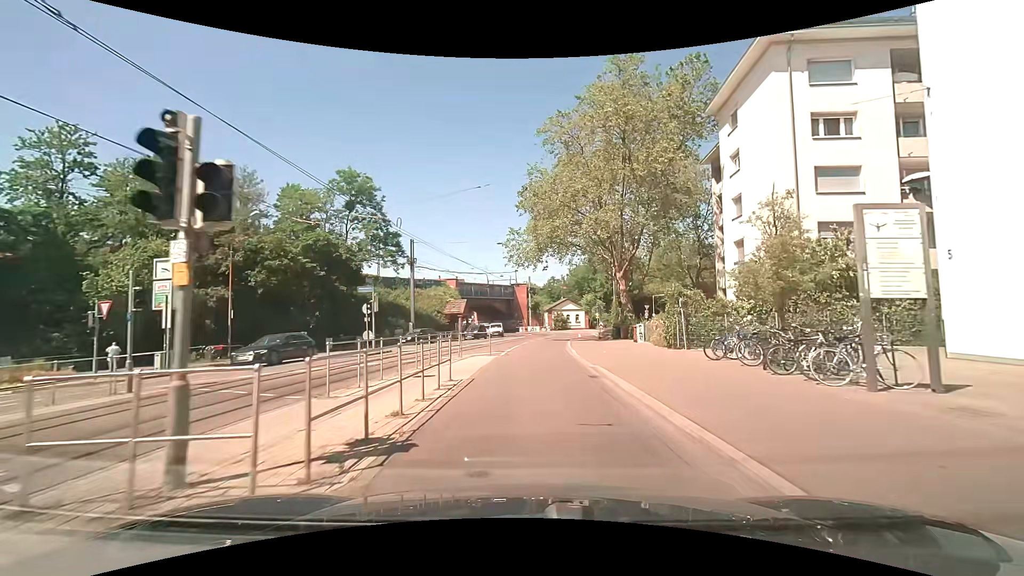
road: primary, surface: asphalt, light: Day
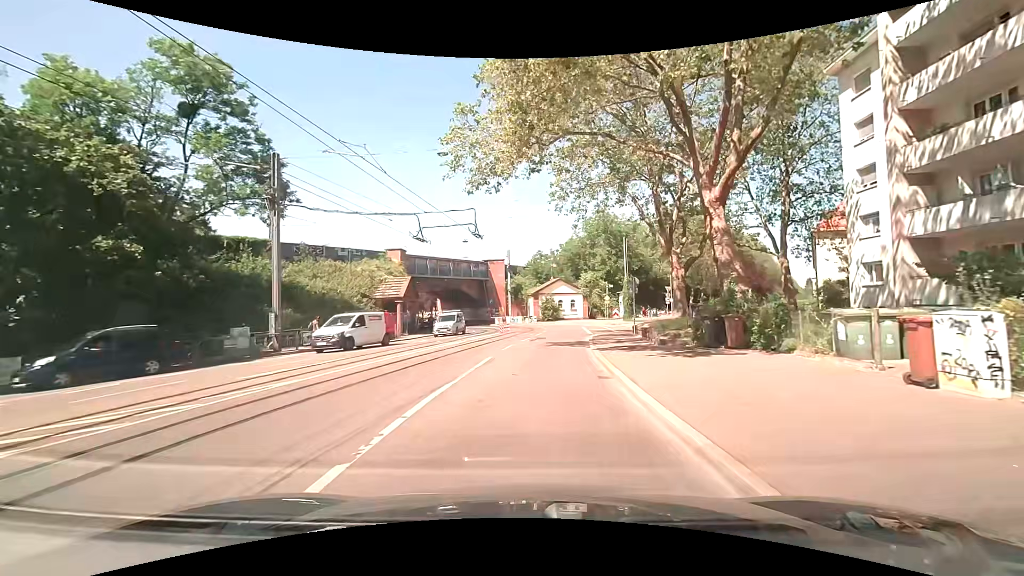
(-0.2, +23.8) m; 0°
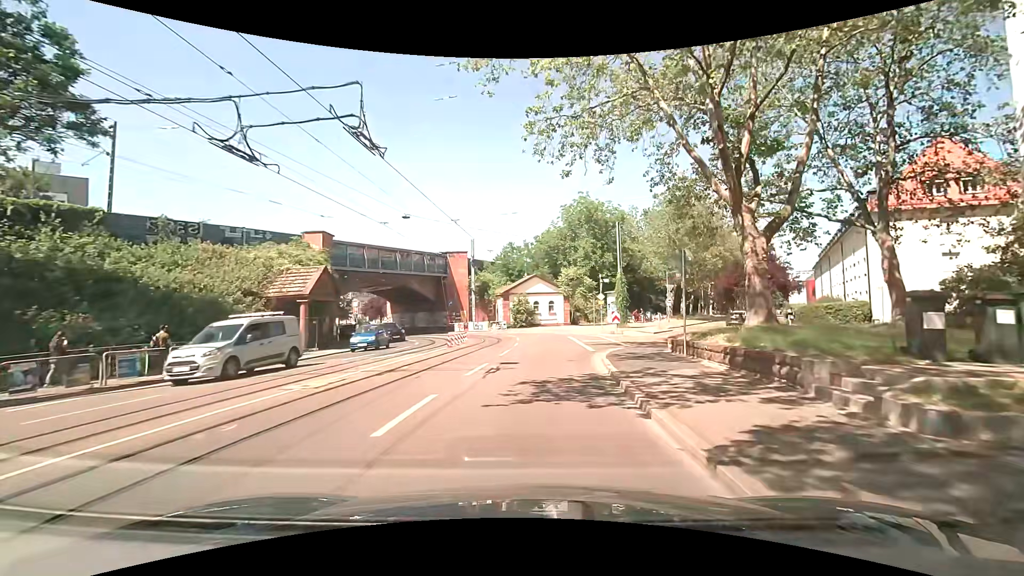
(+0.3, +13.4) m; +3°
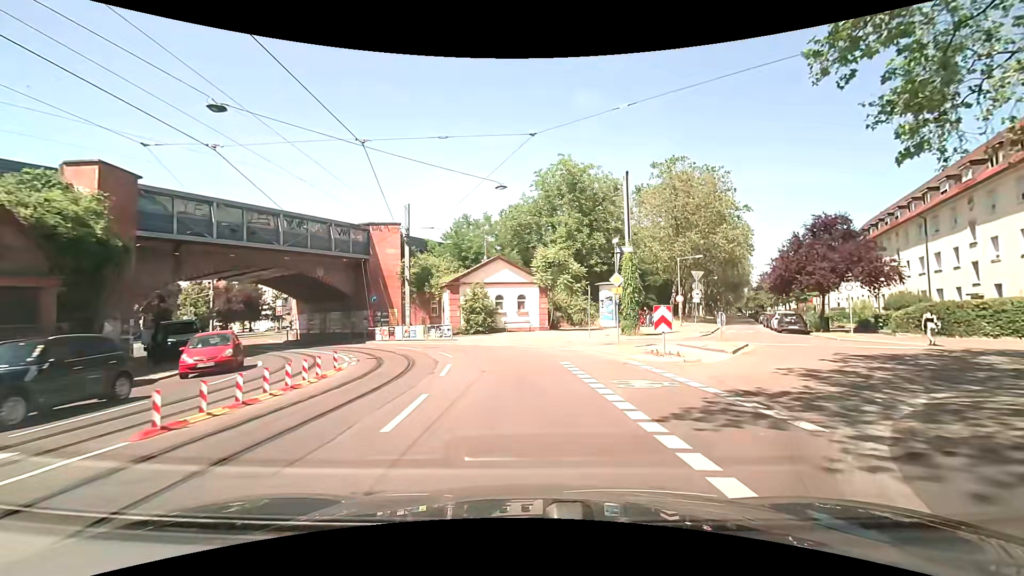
(+0.6, +17.5) m; +4°
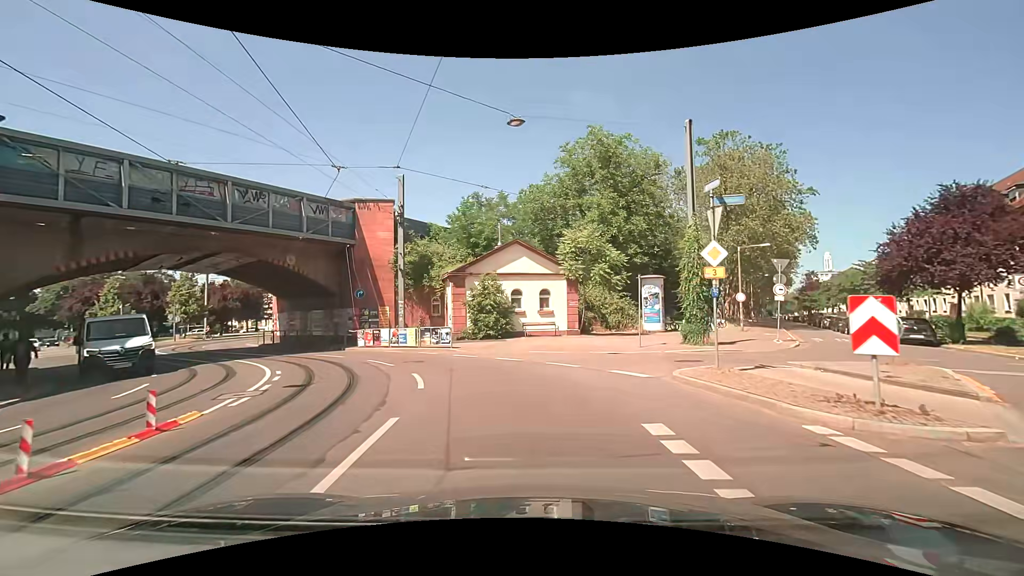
(-0.2, +8.1) m; -3°
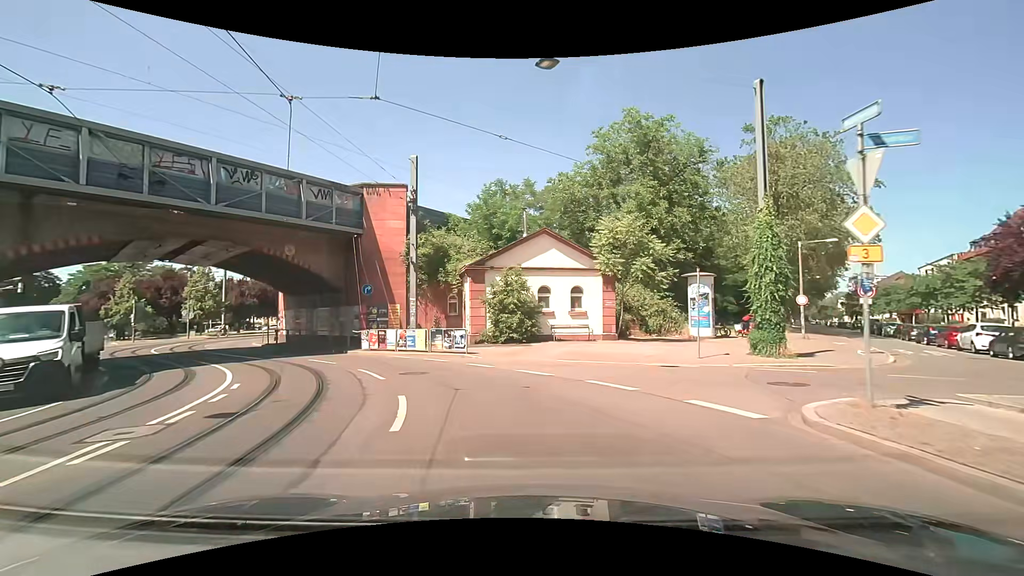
(-0.1, +3.9) m; -3°
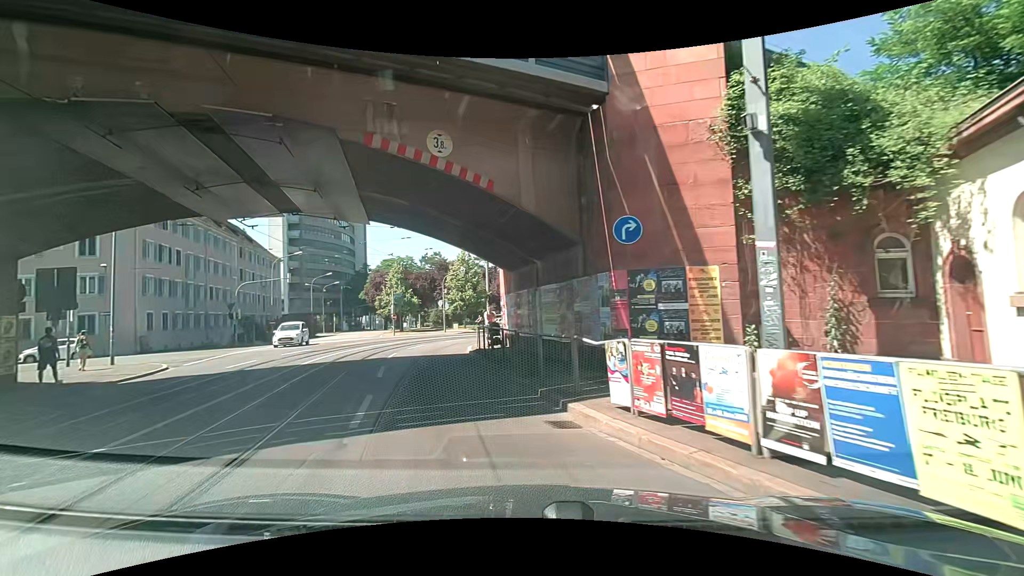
(-4.1, +17.4) m; -31°
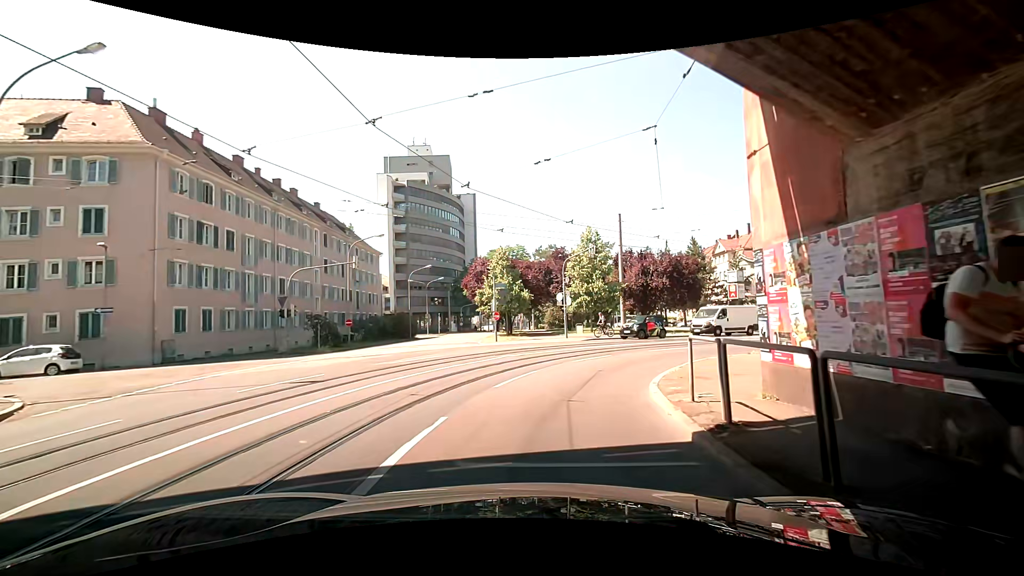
(-2.6, +14.6) m; -16°
